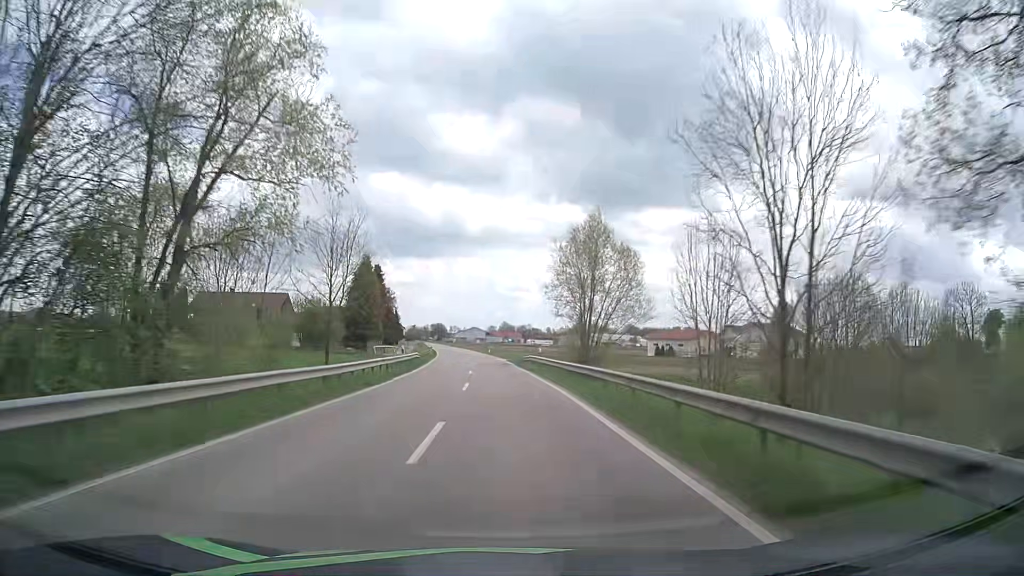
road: tertiary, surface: asphalt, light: Day
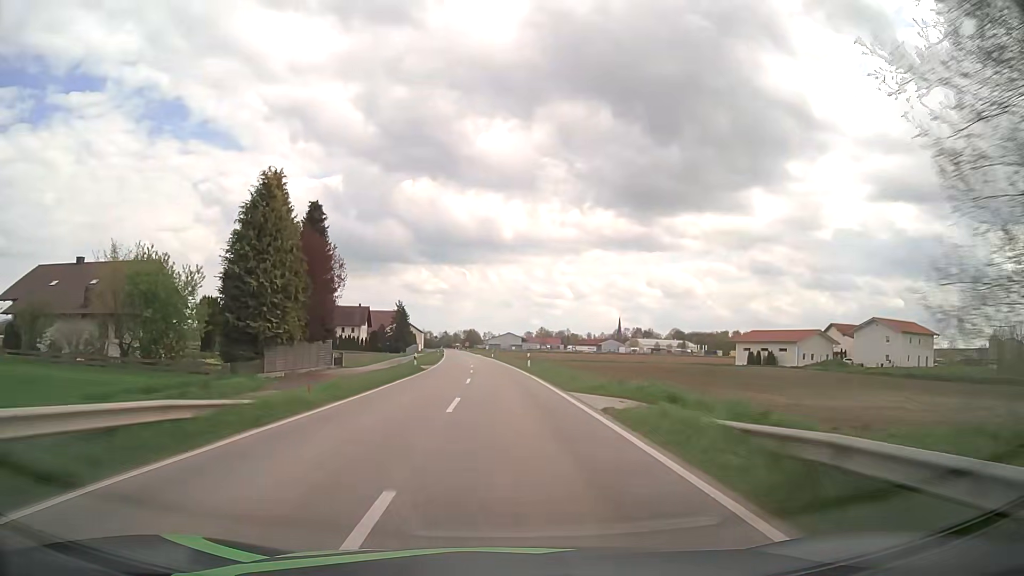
(-1.3, +42.1) m; -3°
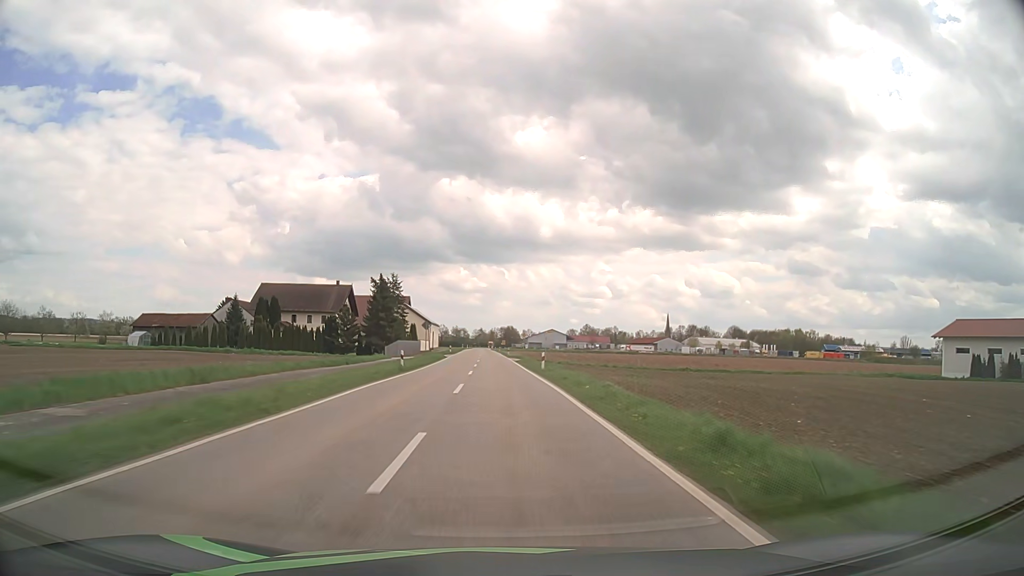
(-1.7, +56.4) m; -3°
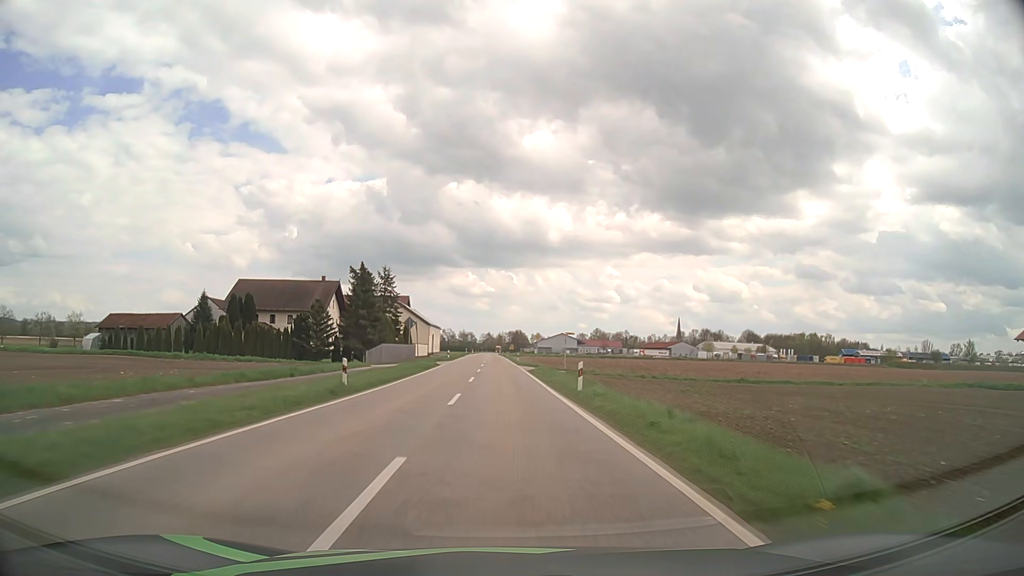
(-0.1, +14.3) m; -1°
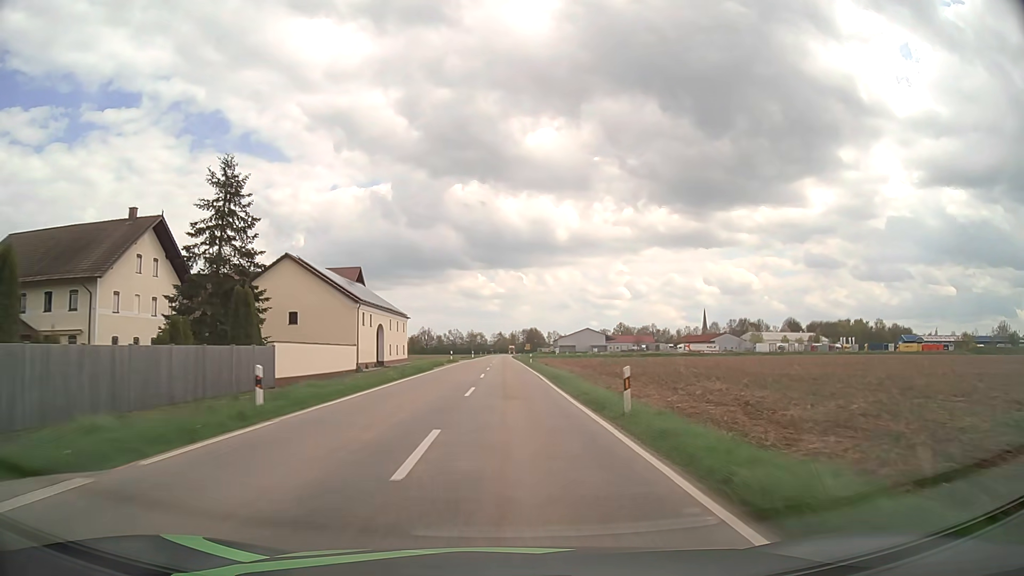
(-0.9, +57.8) m; -1°
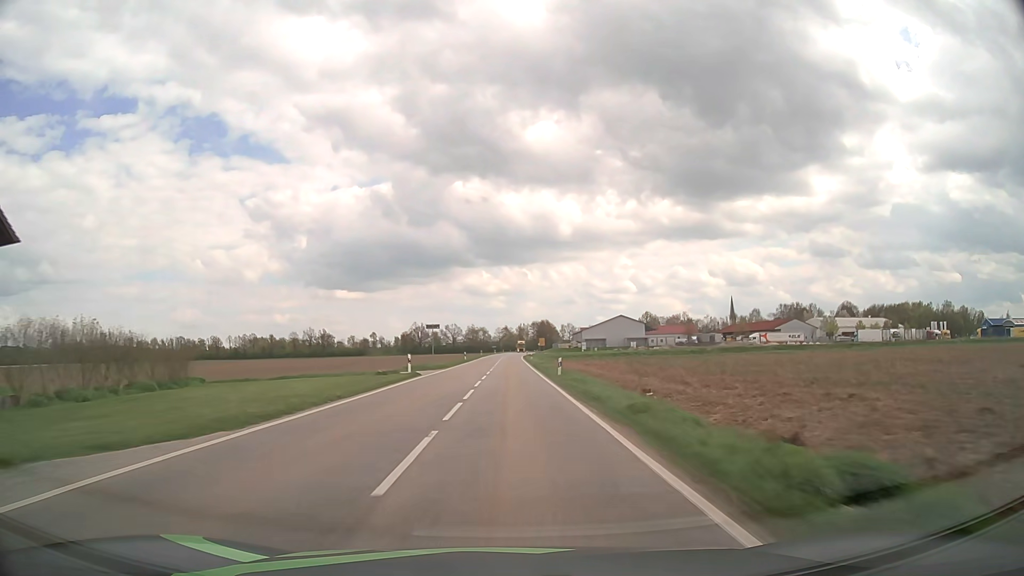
(-0.4, +73.4) m; -1°
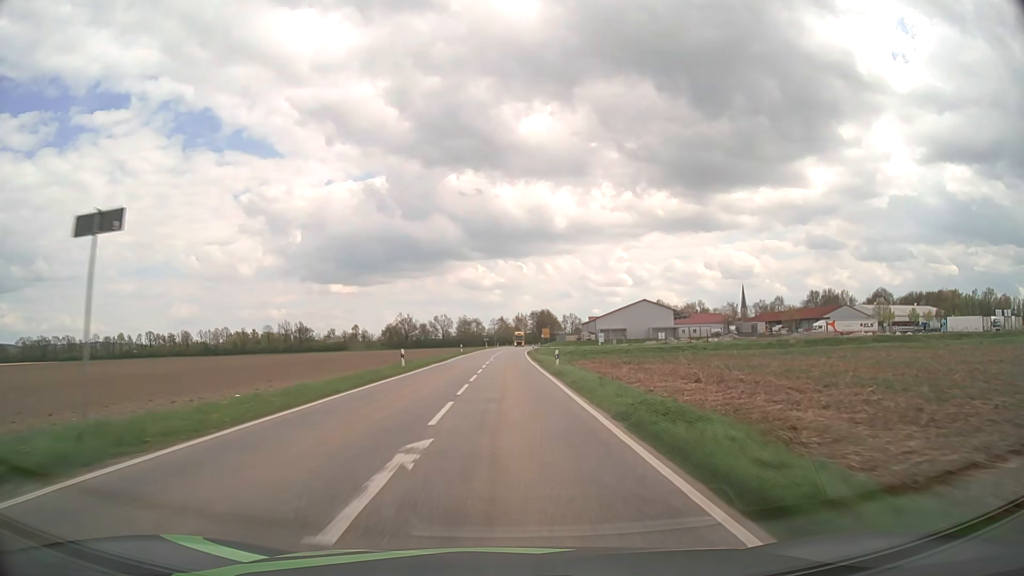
(+0.2, +43.5) m; 0°
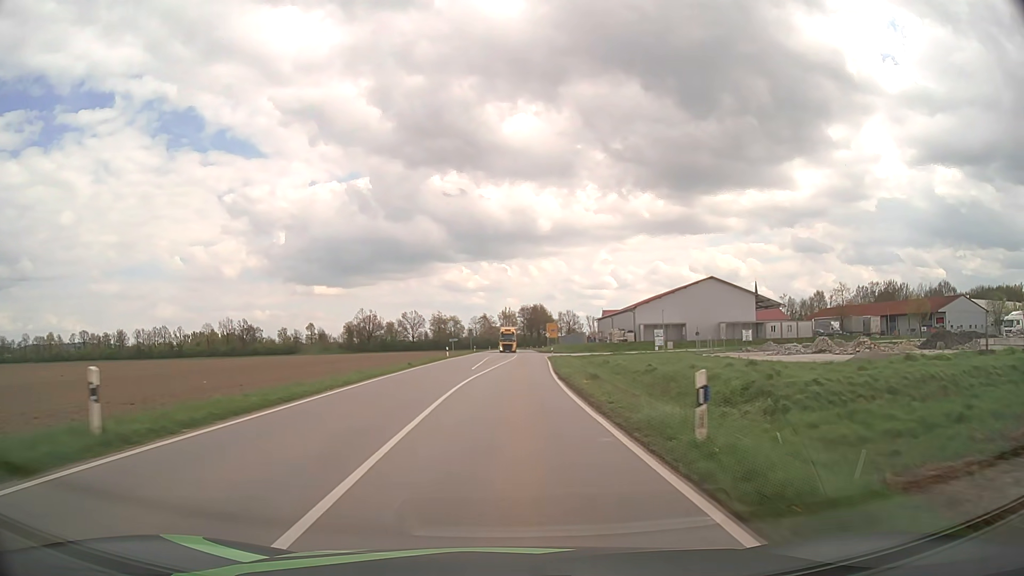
(+0.3, +68.5) m; +1°
(0, +10) (0, +20) (+1, +30) (+1, +40) (+1, +50) (+2, +60) (+2, +70) (+3, +80) (+3, +90) (+4, +100) m
